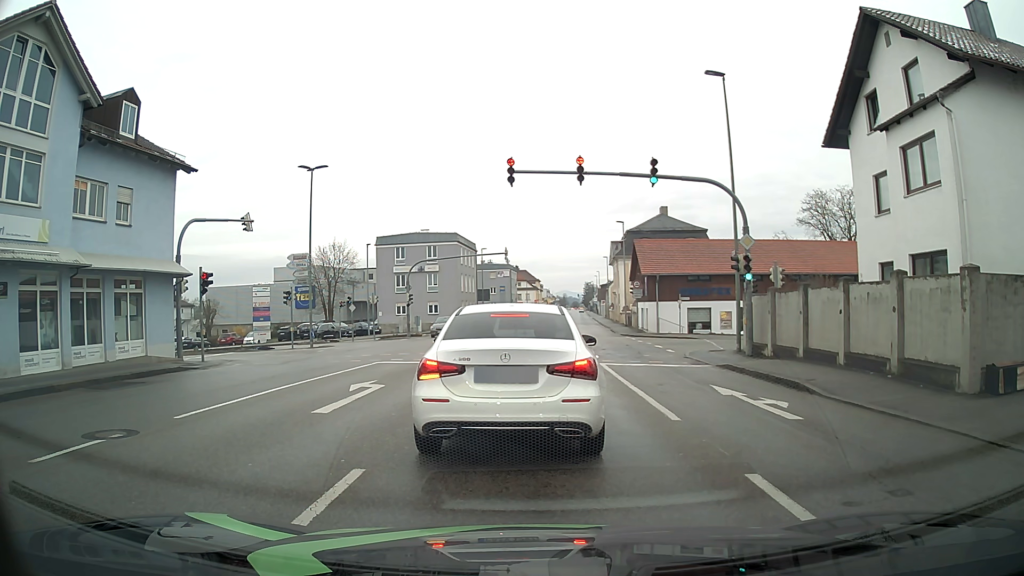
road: tertiary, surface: asphalt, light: Day
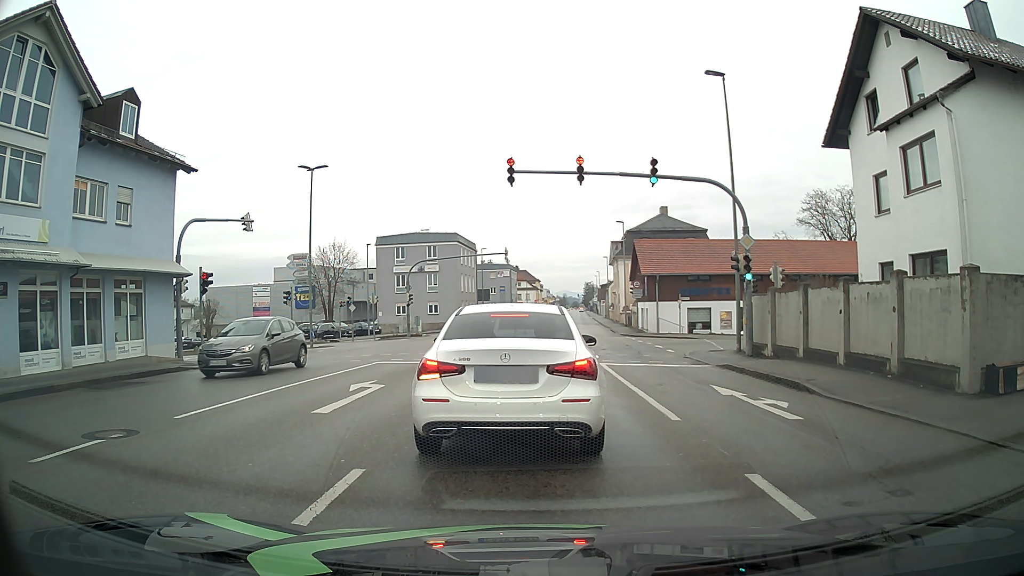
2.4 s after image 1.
(0.0, 0.0) m; 0°
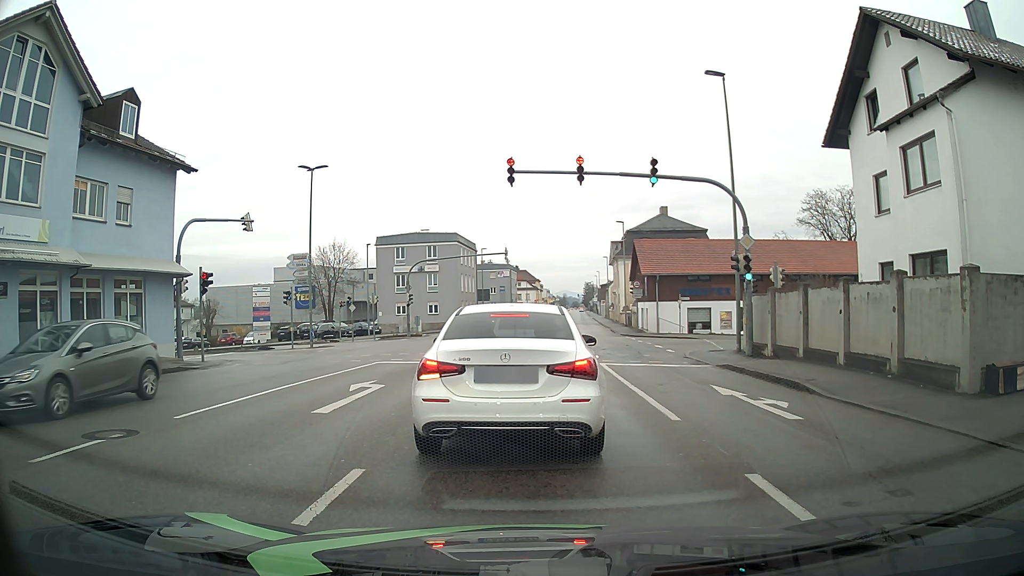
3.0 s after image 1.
(0.0, 0.0) m; 0°
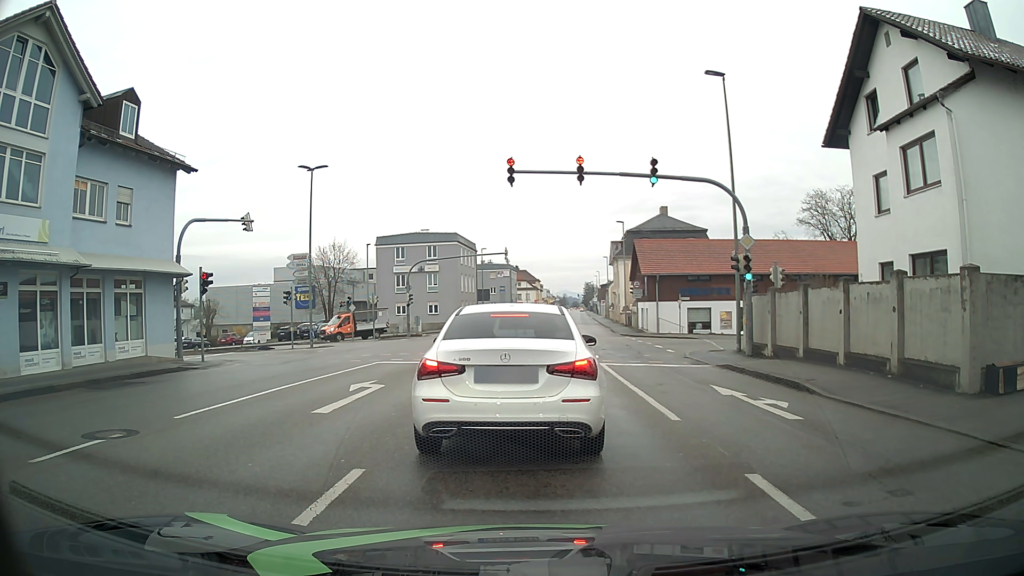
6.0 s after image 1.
(0.0, 0.0) m; 0°
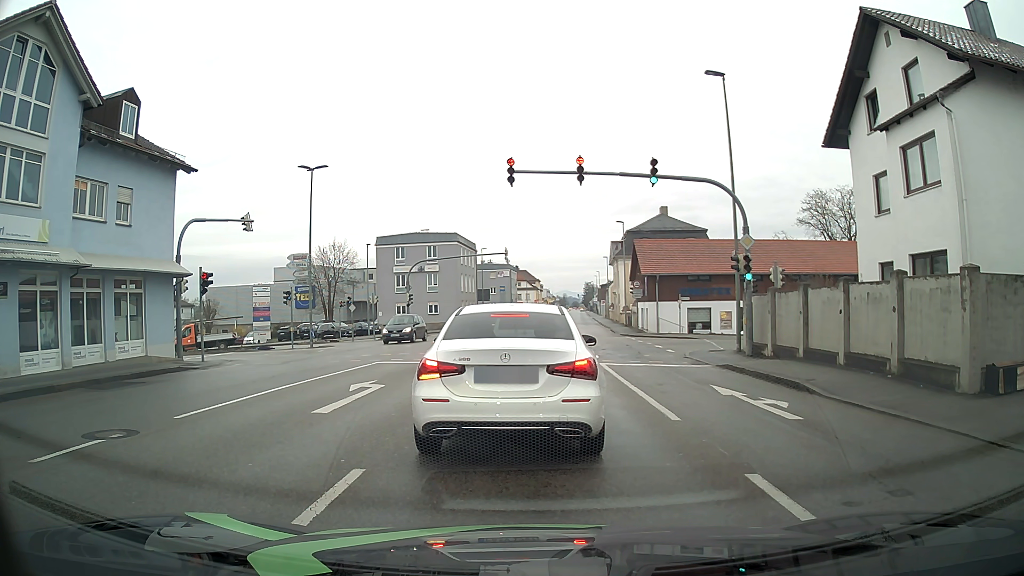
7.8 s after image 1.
(0.0, 0.0) m; 0°
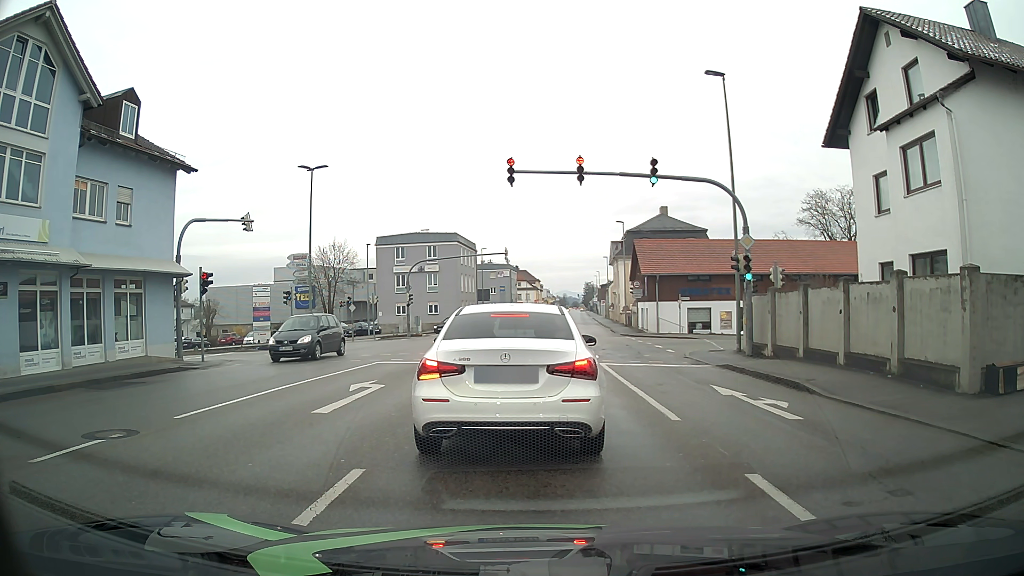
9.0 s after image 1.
(0.0, 0.0) m; 0°
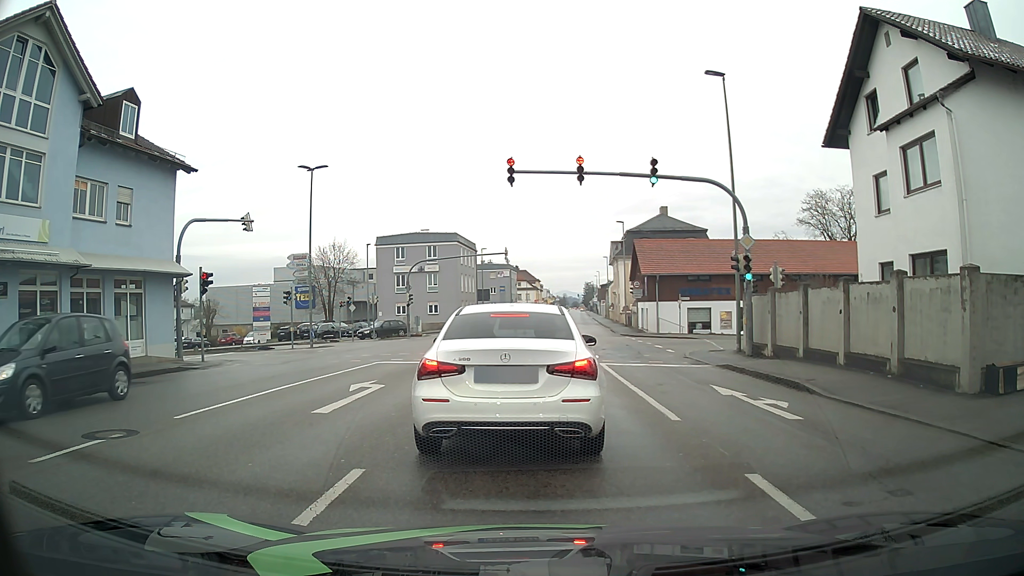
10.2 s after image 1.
(0.0, 0.0) m; 0°
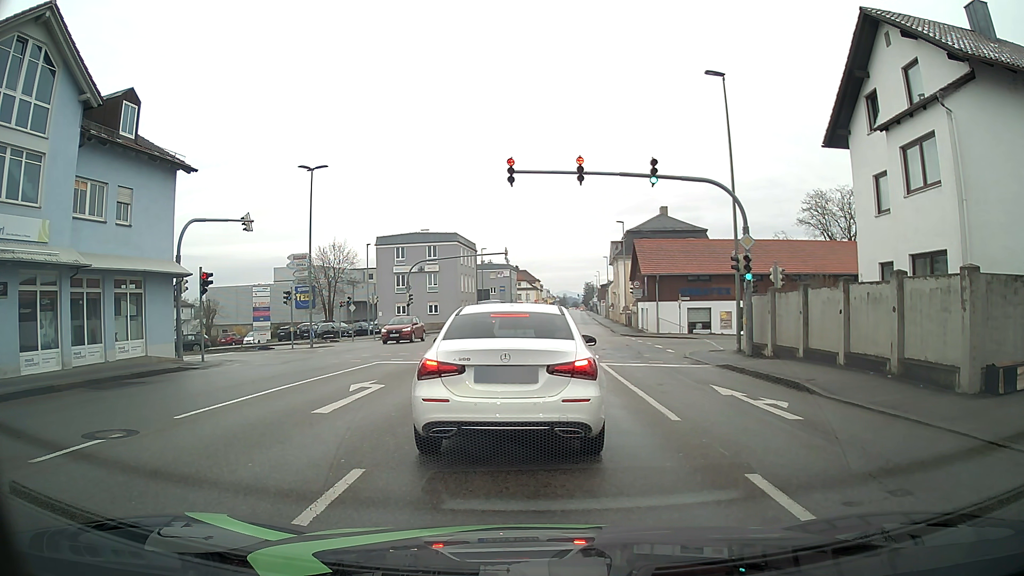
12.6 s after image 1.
(0.0, 0.0) m; 0°
(0, +10) (+1, +20) (+1, +30) (-1, +40) (-9, +45) (-18, +47) (-28, +47) (-38, +47) (-48, +48) (-58, +48) m
